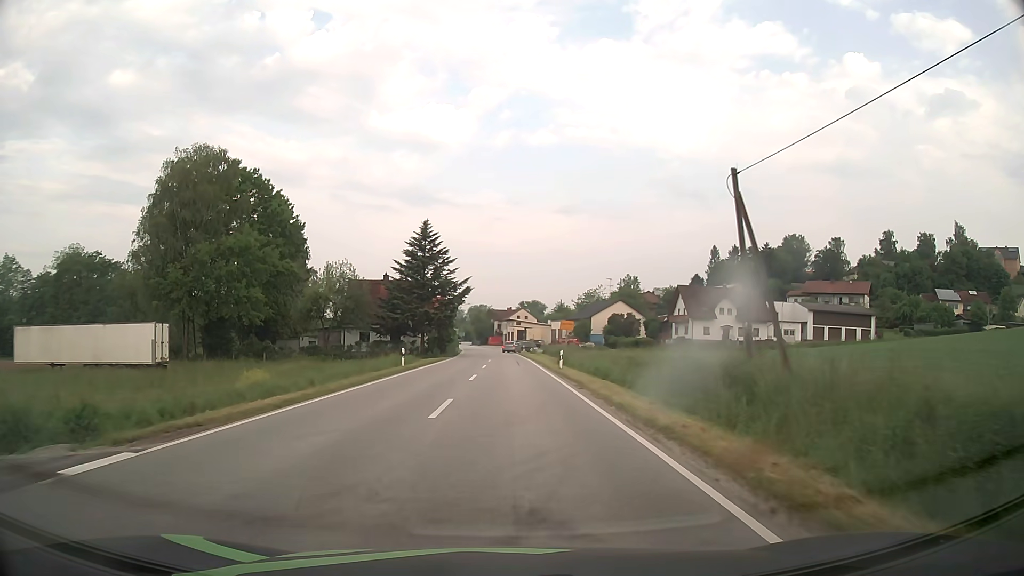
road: secondary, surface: asphalt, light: Day
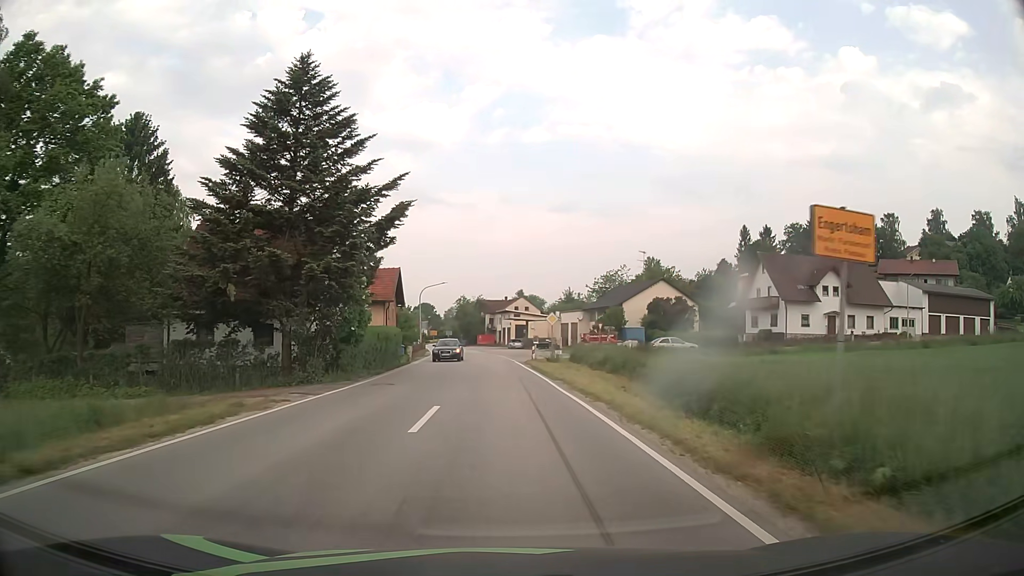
(+0.2, +37.9) m; +1°
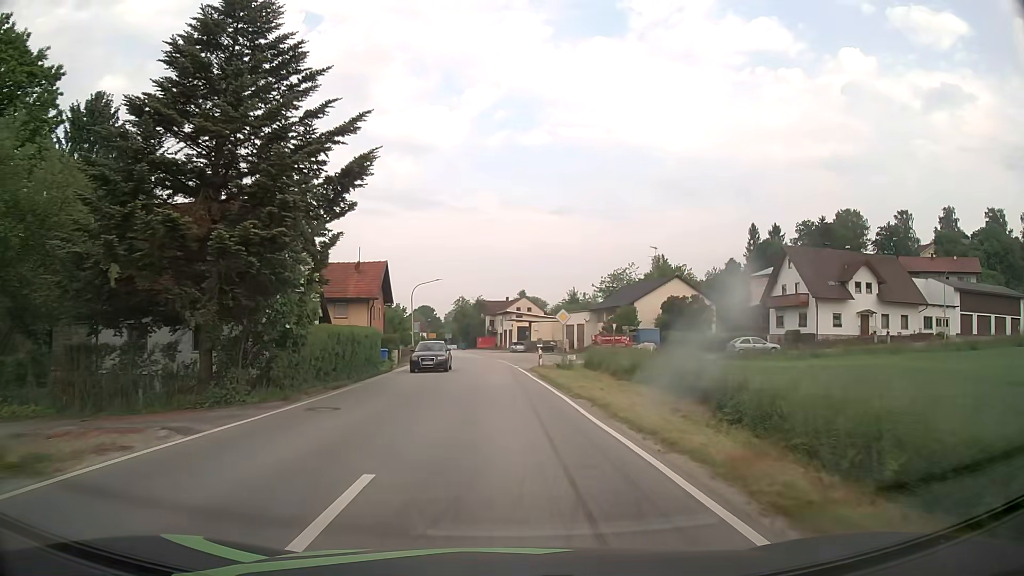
(0.0, +7.1) m; 0°
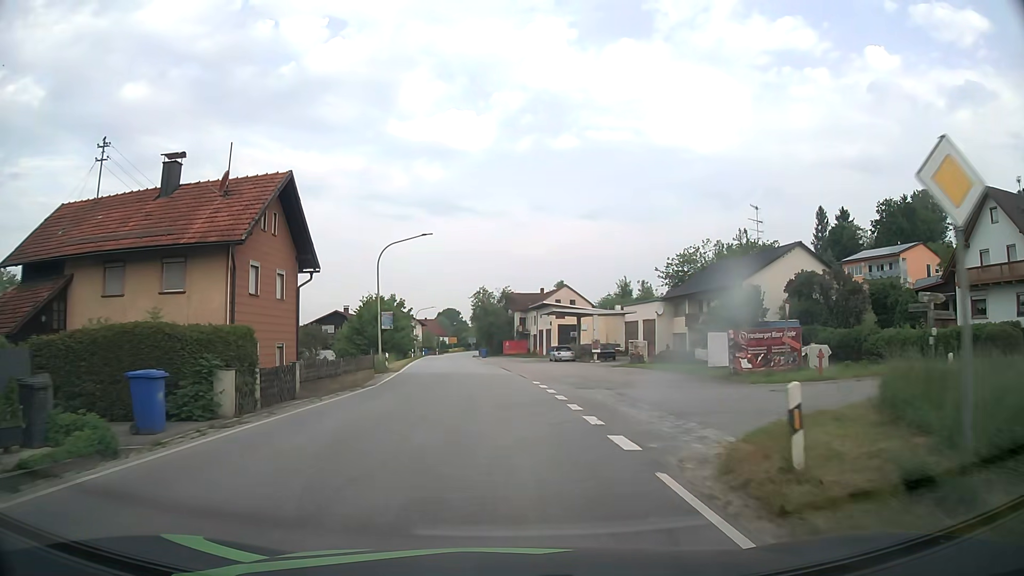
(-0.5, +29.3) m; -2°
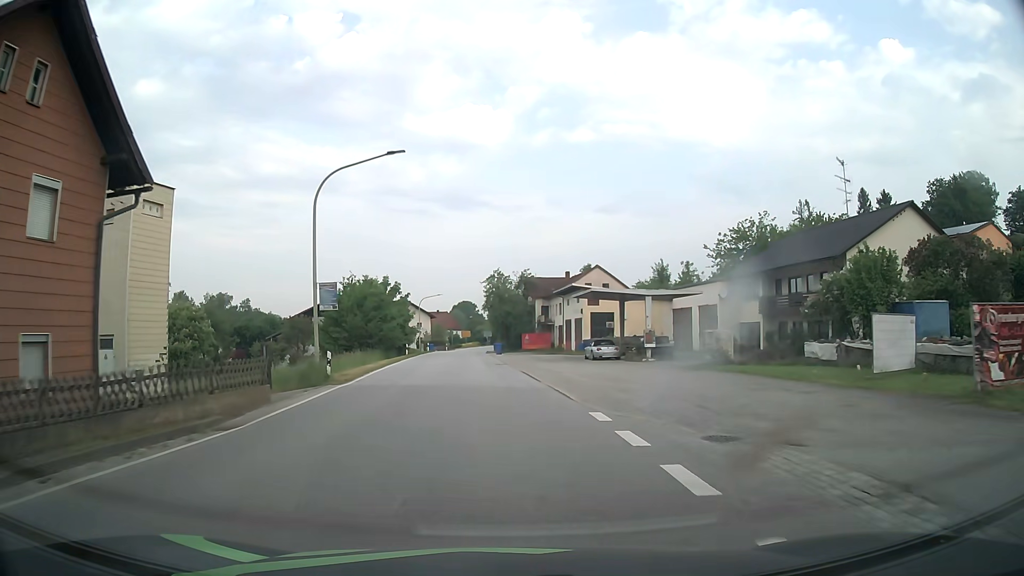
(-0.2, +15.0) m; -1°
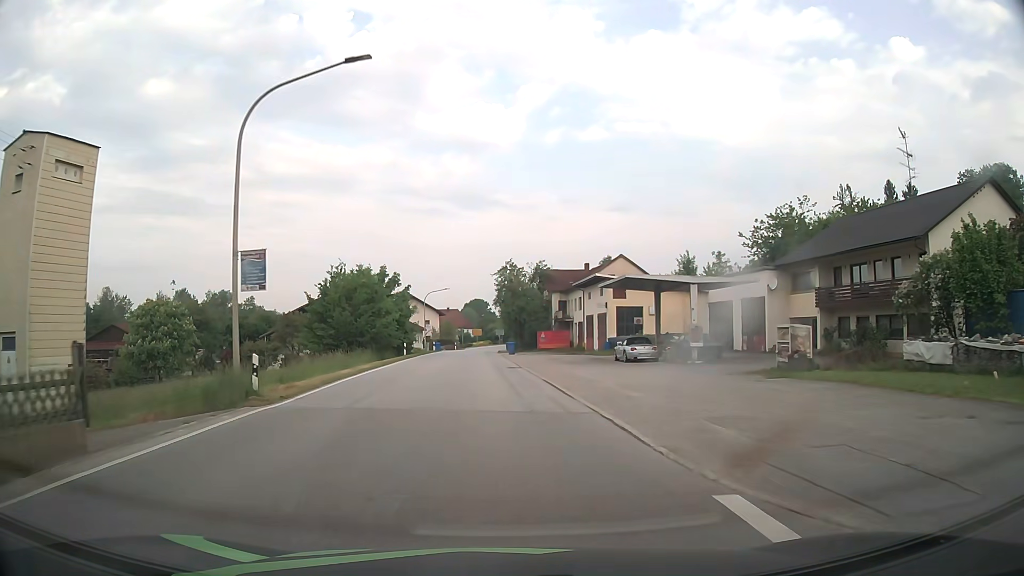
(-0.1, +7.5) m; -1°
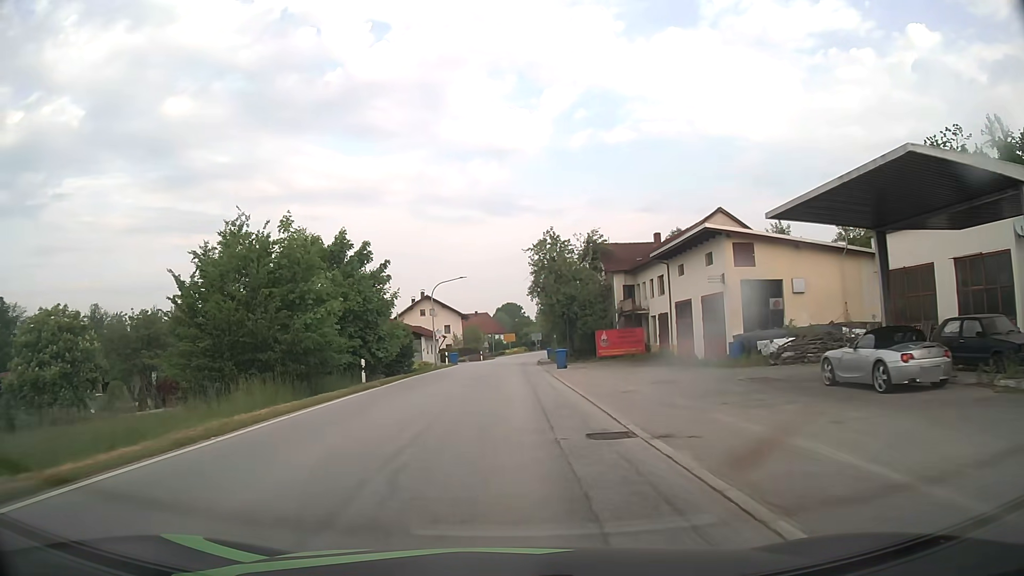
(-0.6, +22.6) m; -3°
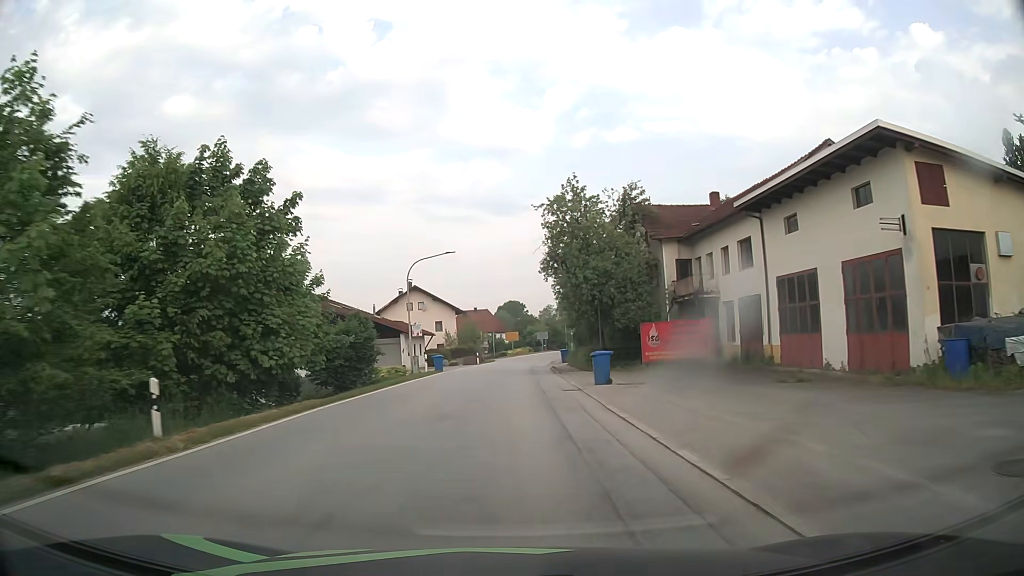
(0.0, +15.1) m; 0°
(0, +10) (0, +20) (0, +30) (0, +40) (+1, +50) (+2, +60) (+3, +70) (+3, +80) (+1, +90) (-3, +99) m
